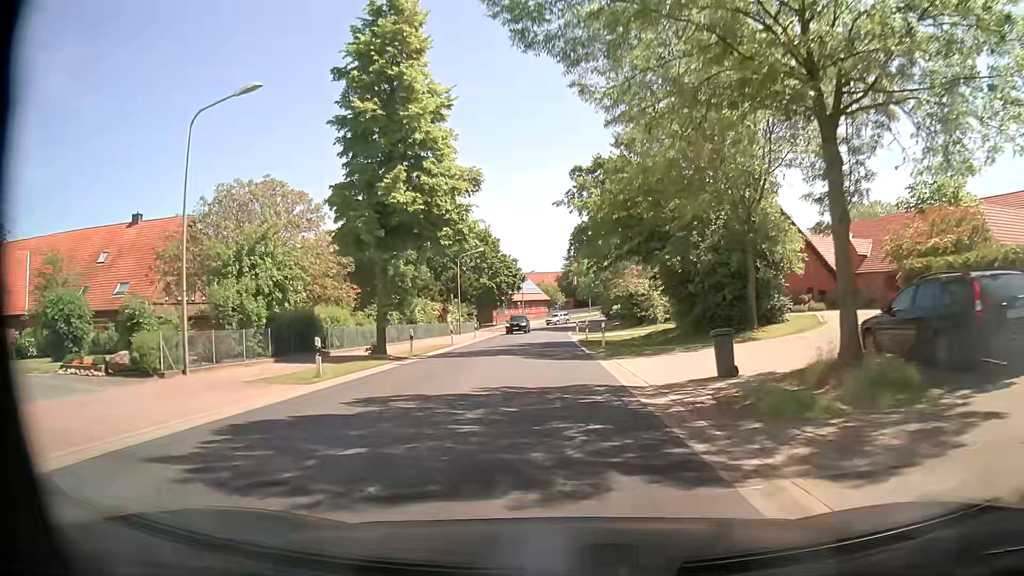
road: secondary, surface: asphalt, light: Day
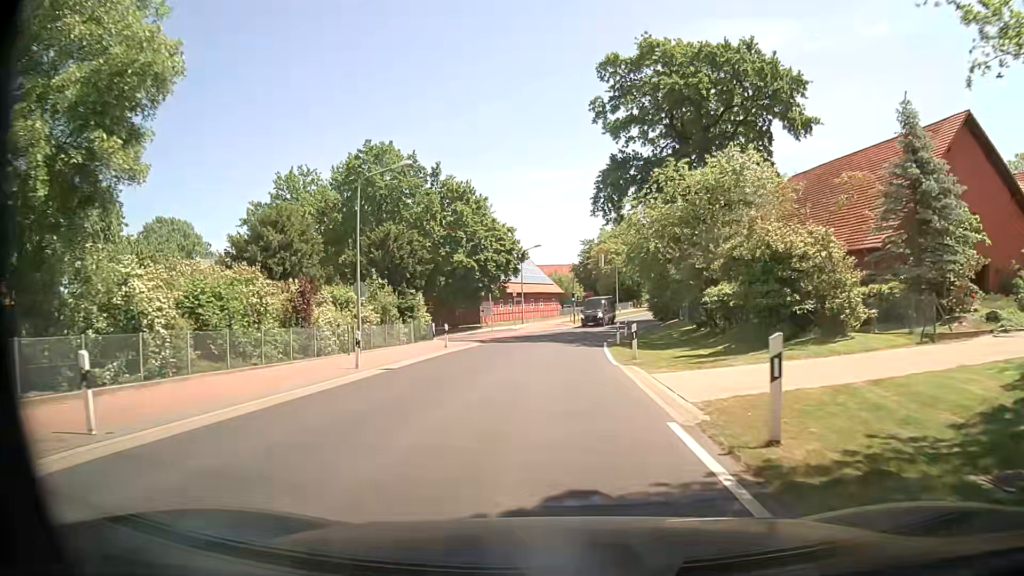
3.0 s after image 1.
(-0.4, +34.2) m; -2°
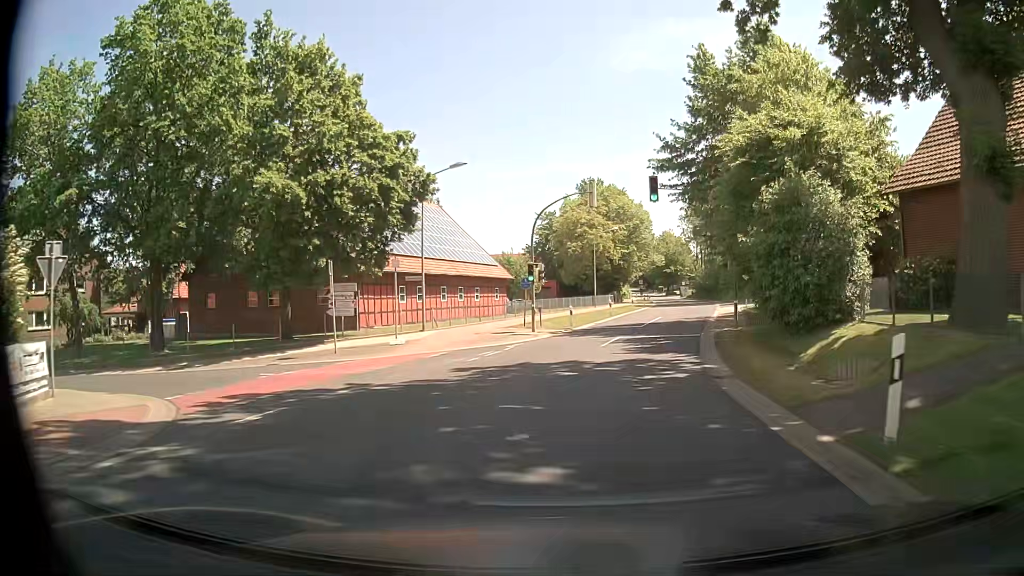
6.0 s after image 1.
(+0.5, +34.6) m; +4°
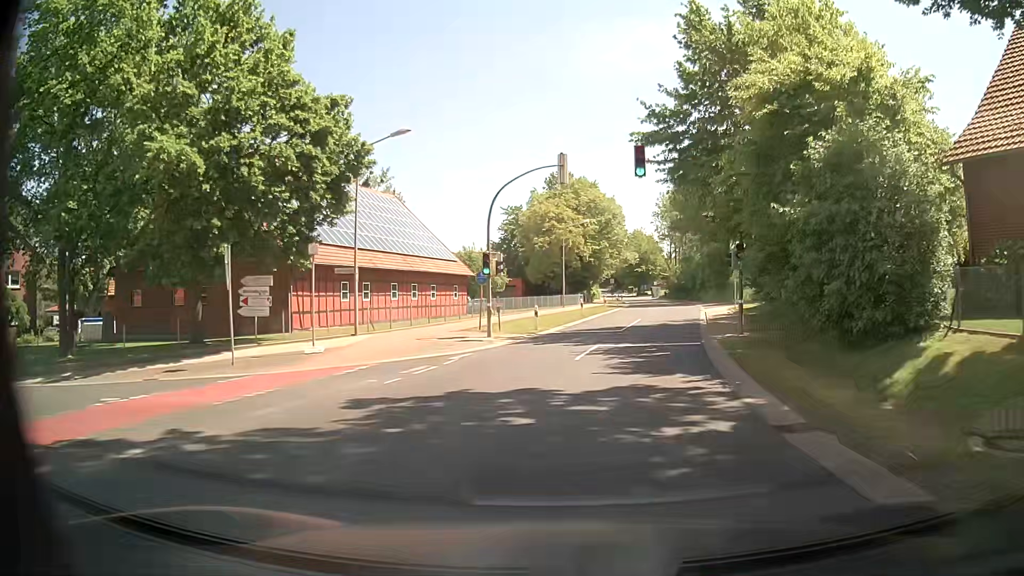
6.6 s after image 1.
(+0.1, +5.7) m; +4°
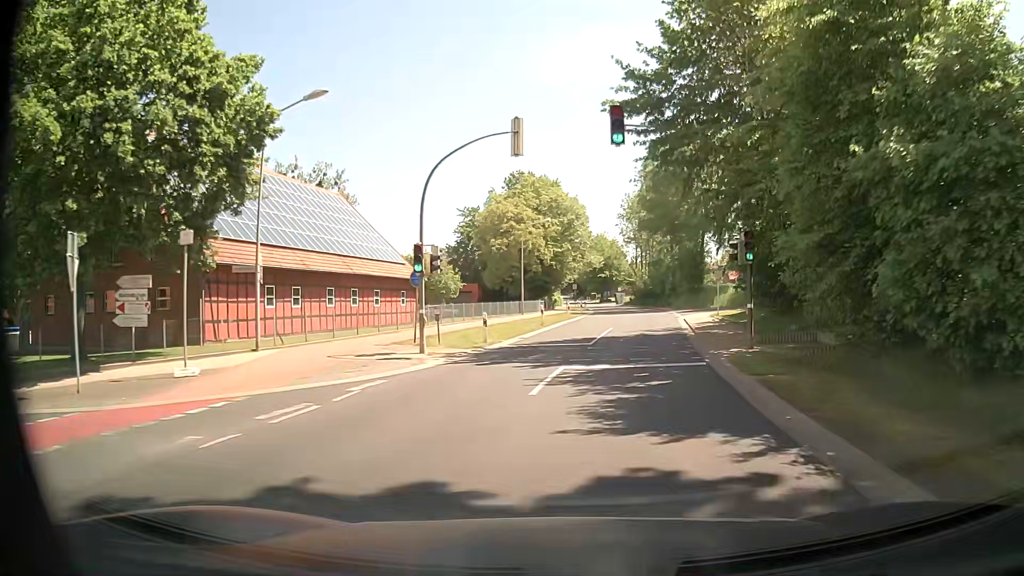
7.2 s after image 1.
(+0.1, +5.6) m; +2°
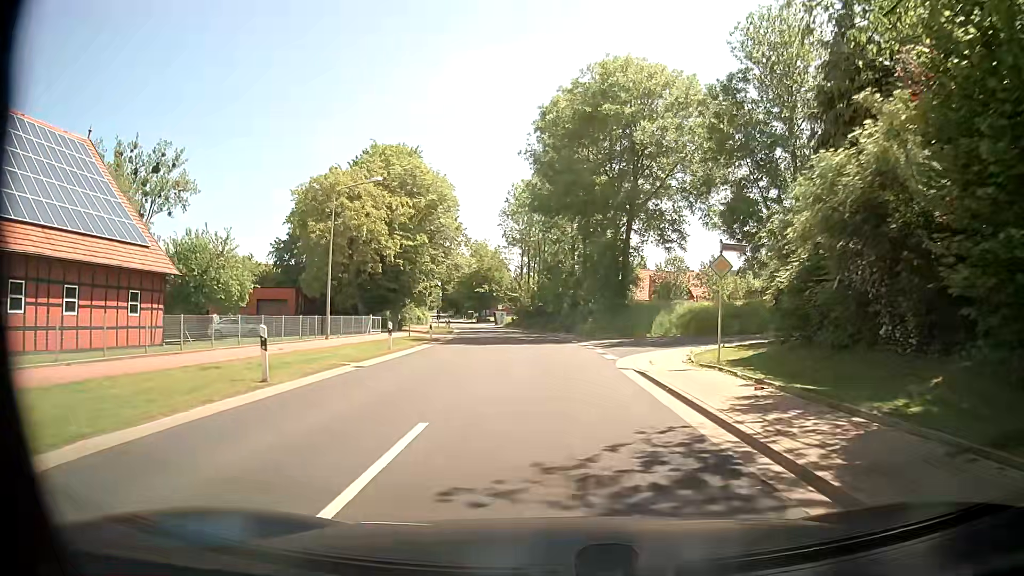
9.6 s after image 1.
(+2.4, +22.7) m; +11°
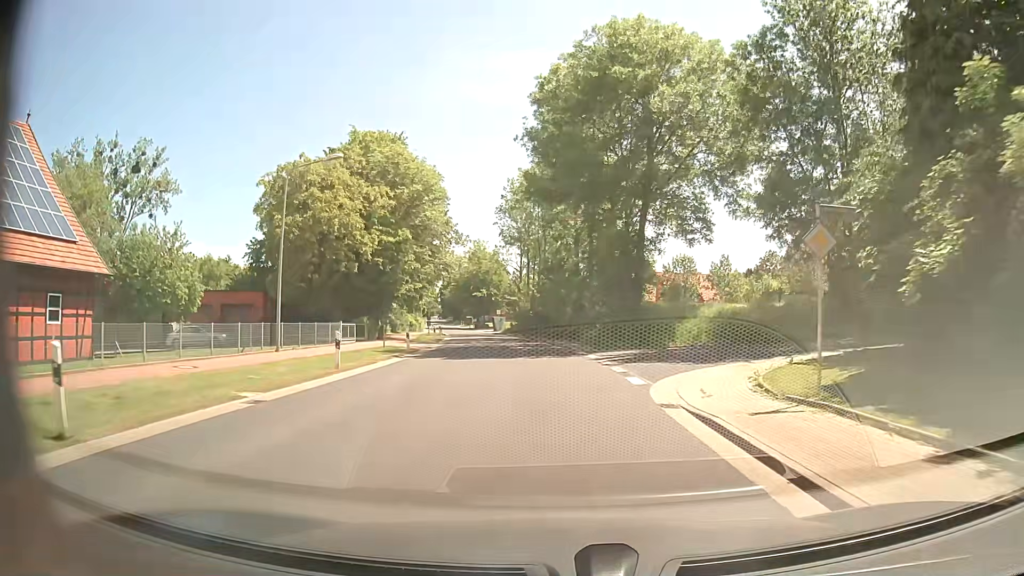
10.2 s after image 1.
(0.0, +6.3) m; -1°
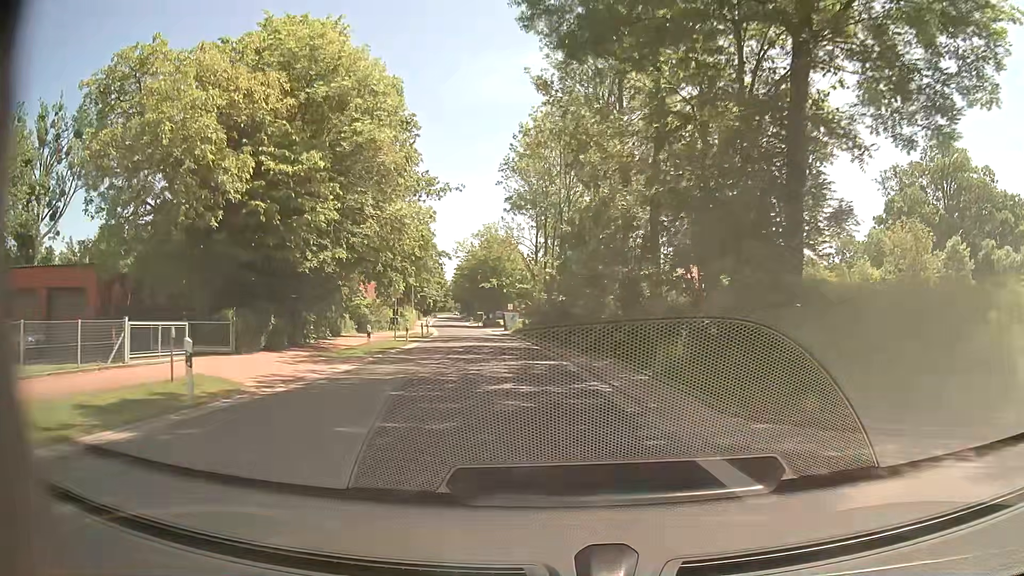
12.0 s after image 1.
(-0.2, +20.4) m; -1°
